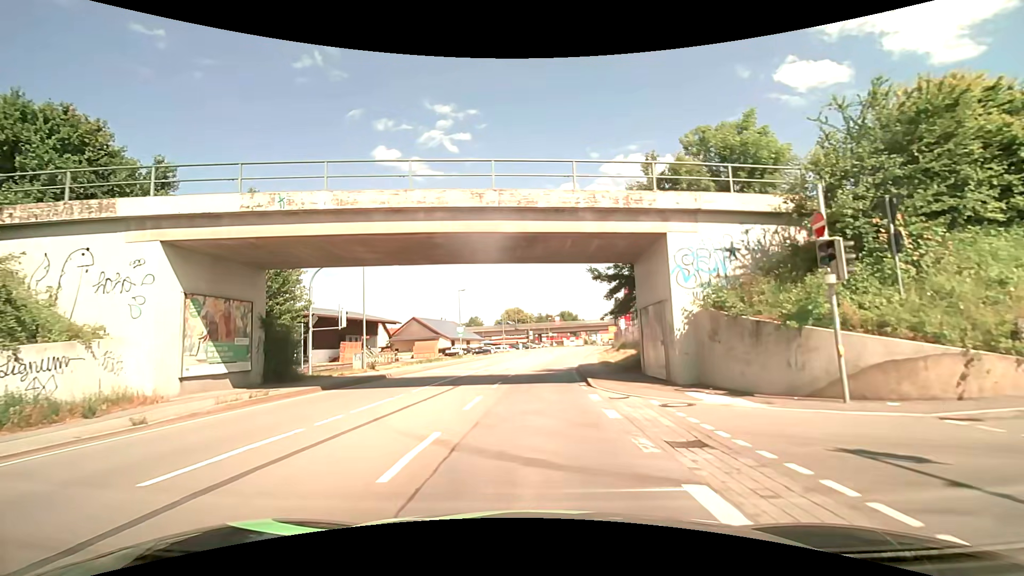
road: primary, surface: asphalt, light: Day
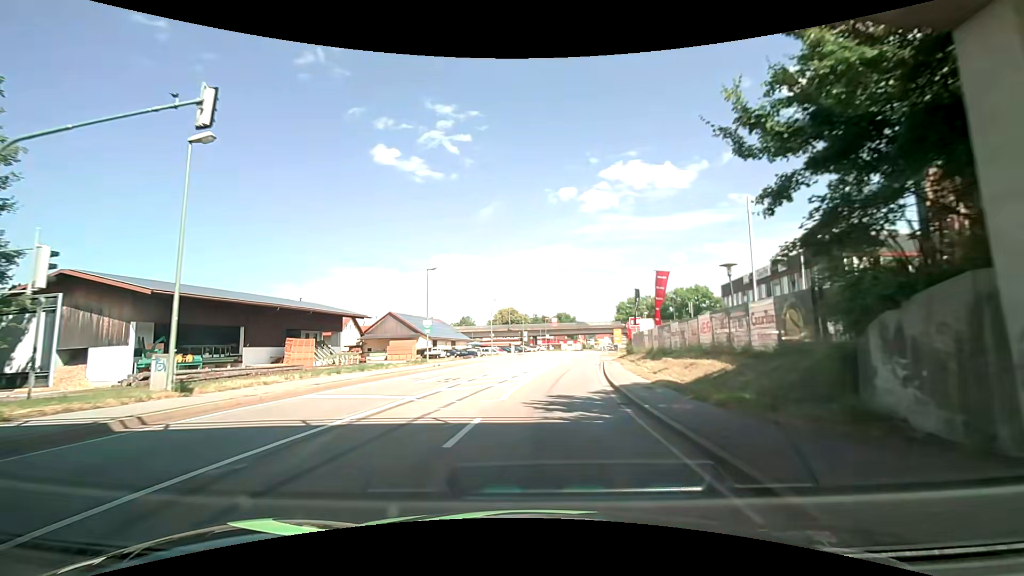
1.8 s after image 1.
(-0.1, +16.8) m; +1°
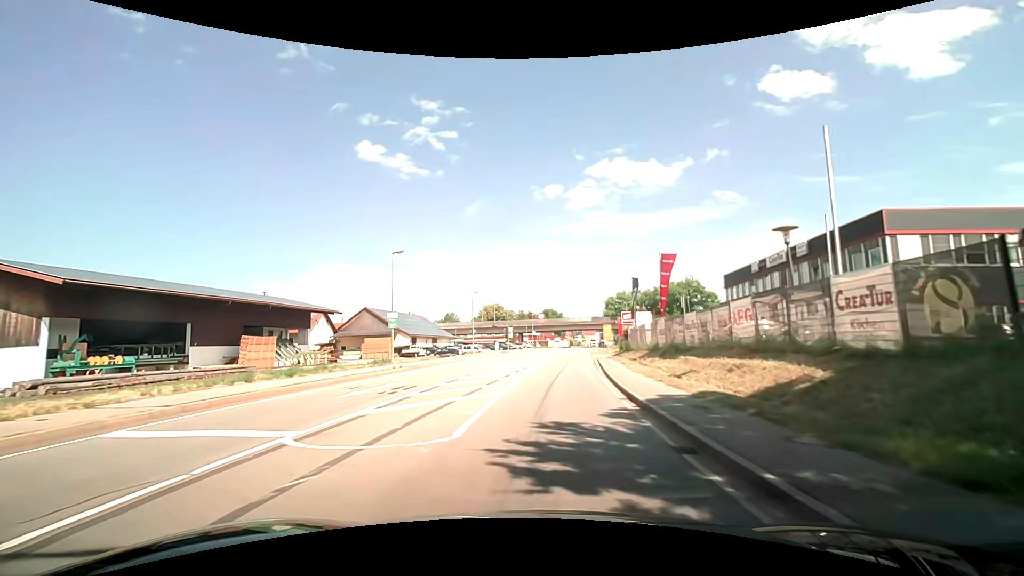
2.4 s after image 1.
(0.0, +6.4) m; 0°
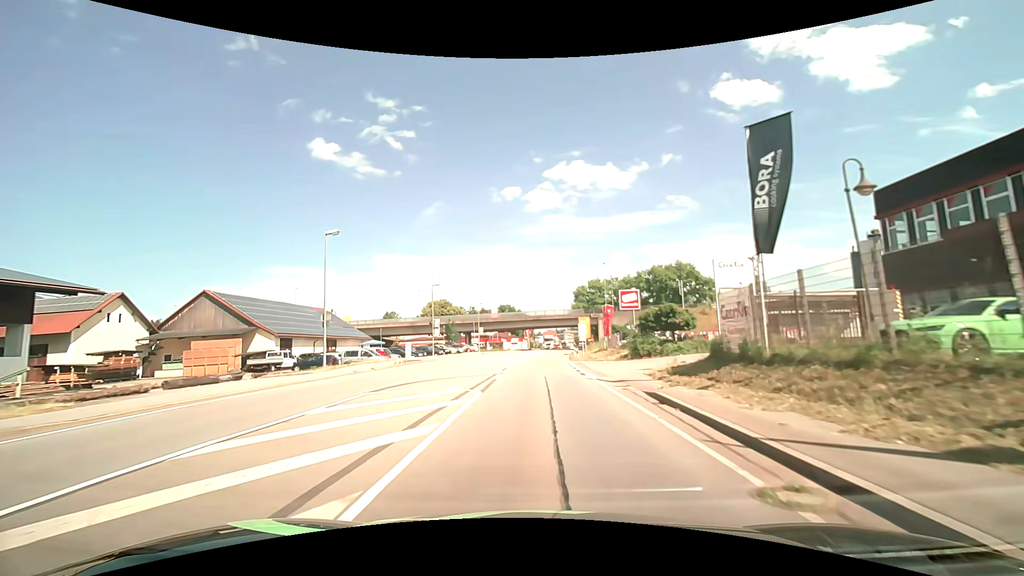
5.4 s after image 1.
(+2.8, +34.7) m; +6°
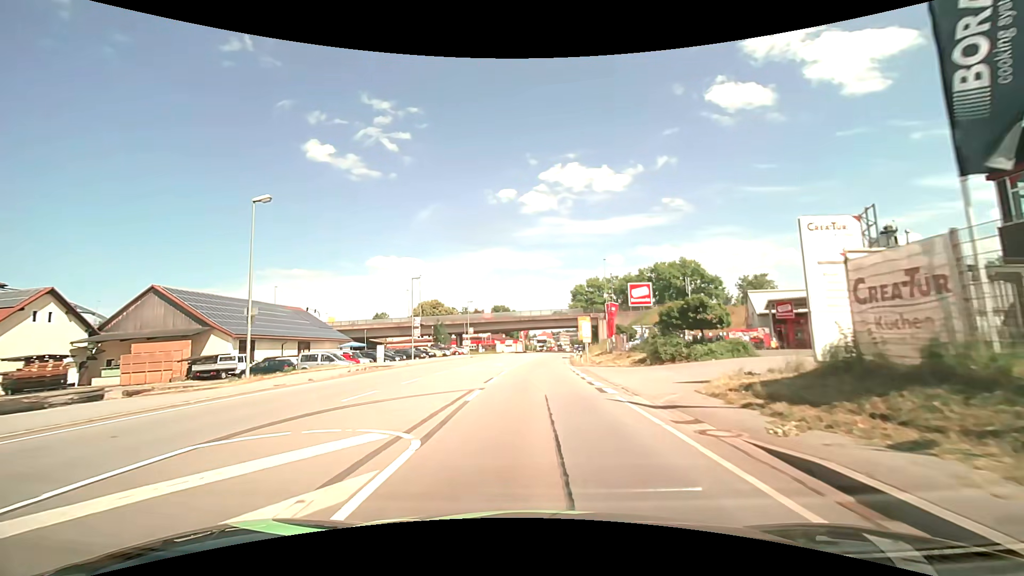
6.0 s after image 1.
(0.0, +7.3) m; +1°
